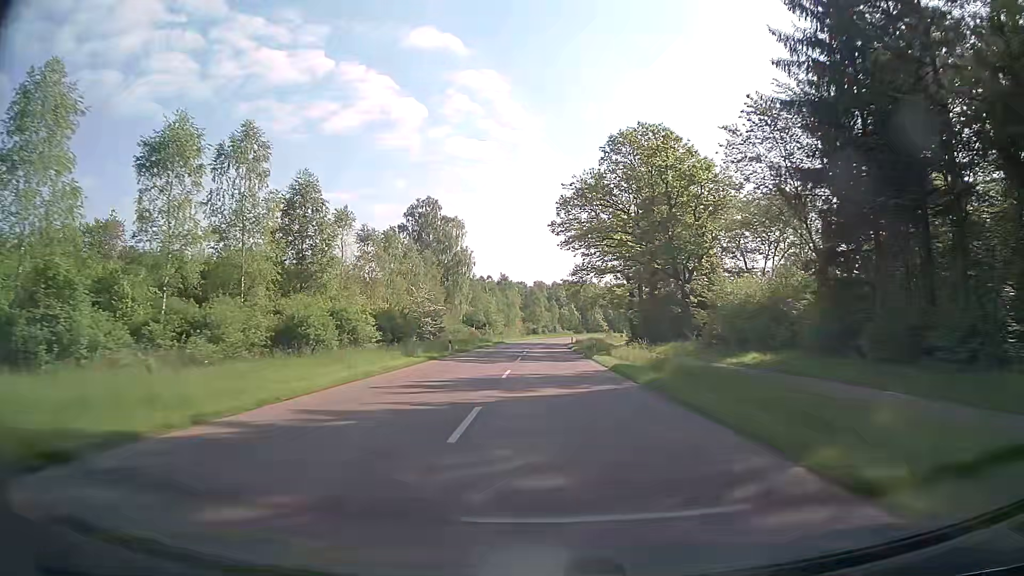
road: tertiary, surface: asphalt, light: Day
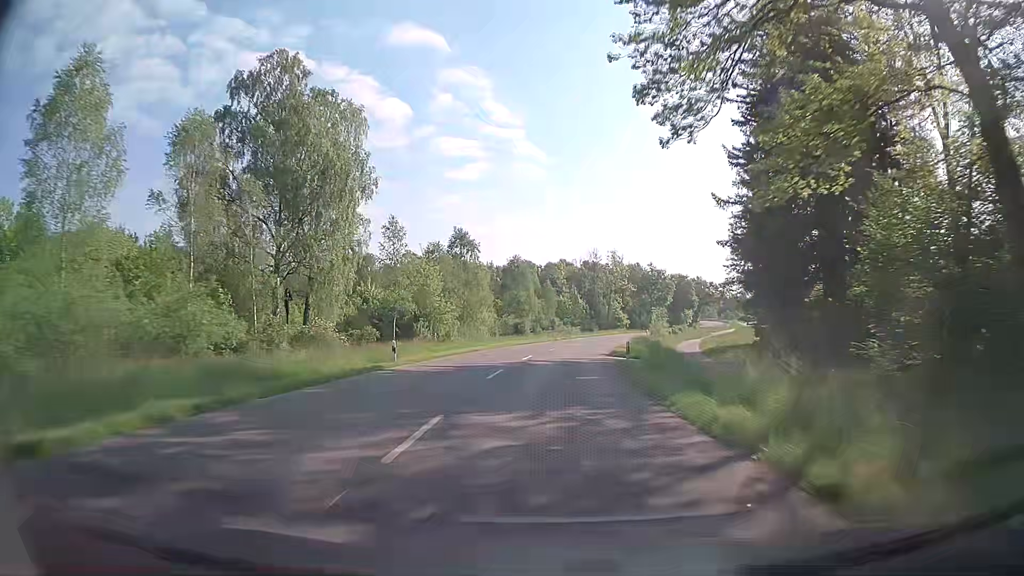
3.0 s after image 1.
(0.0, +60.9) m; +1°
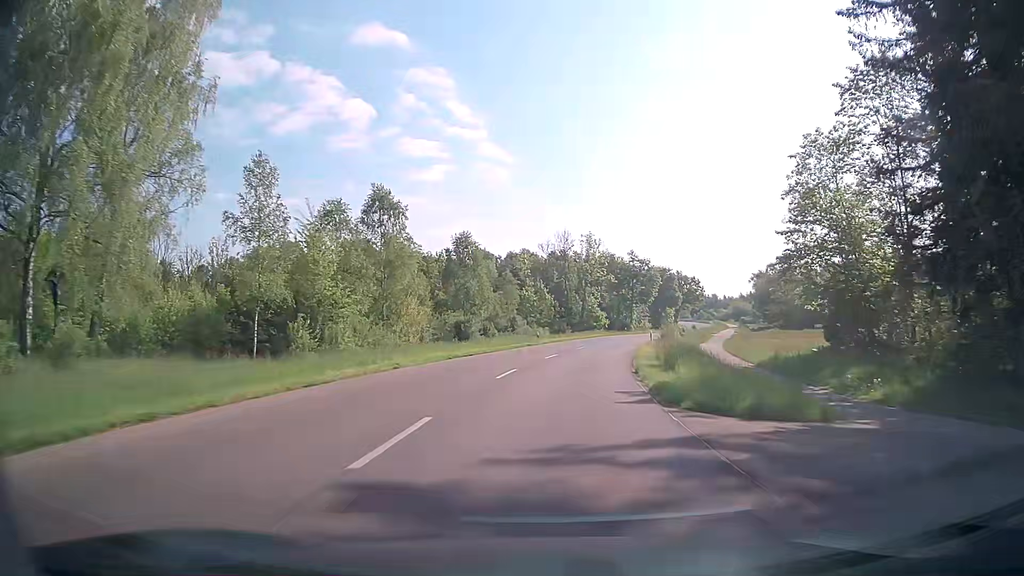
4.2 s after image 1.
(+0.2, +24.0) m; +2°
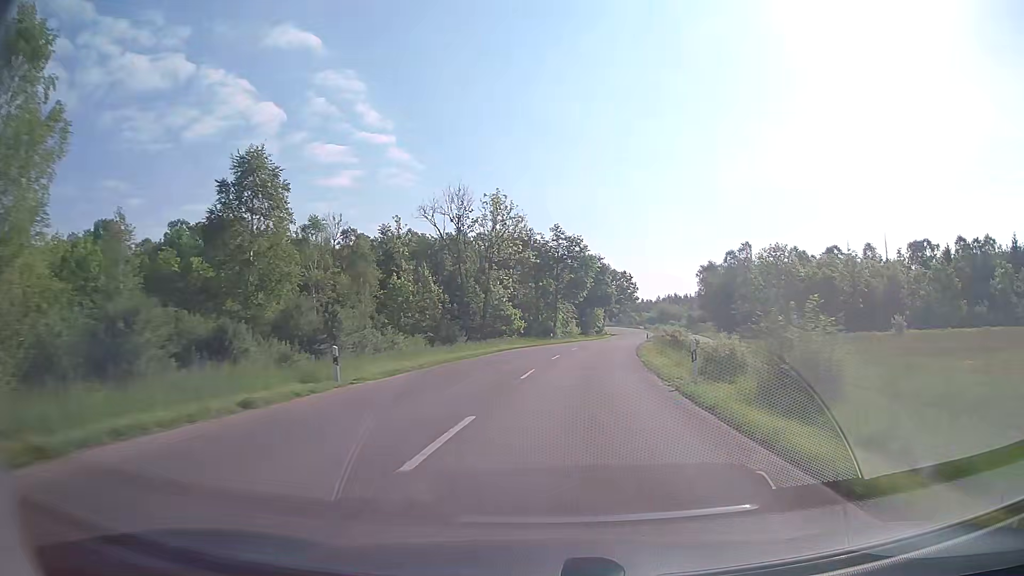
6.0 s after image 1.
(+2.3, +35.6) m; +8°
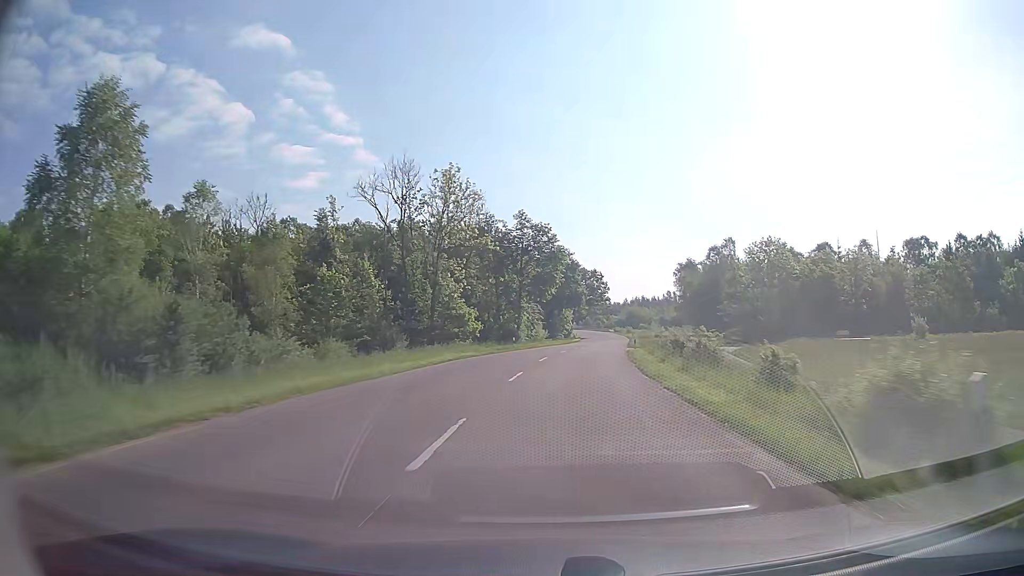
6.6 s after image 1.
(+0.3, +11.9) m; +3°
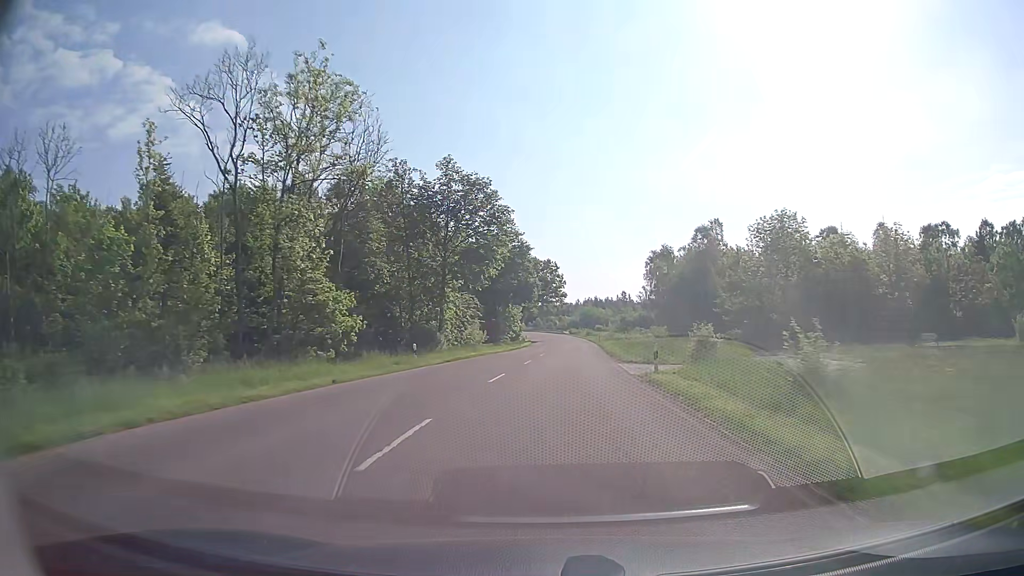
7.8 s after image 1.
(+1.2, +23.9) m; +5°
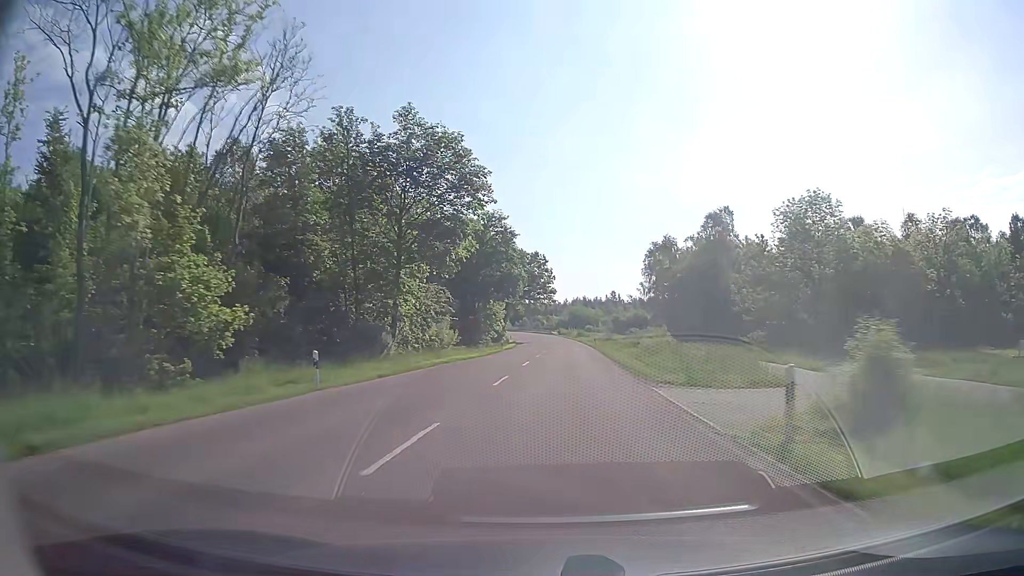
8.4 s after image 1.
(+0.1, +12.0) m; +1°
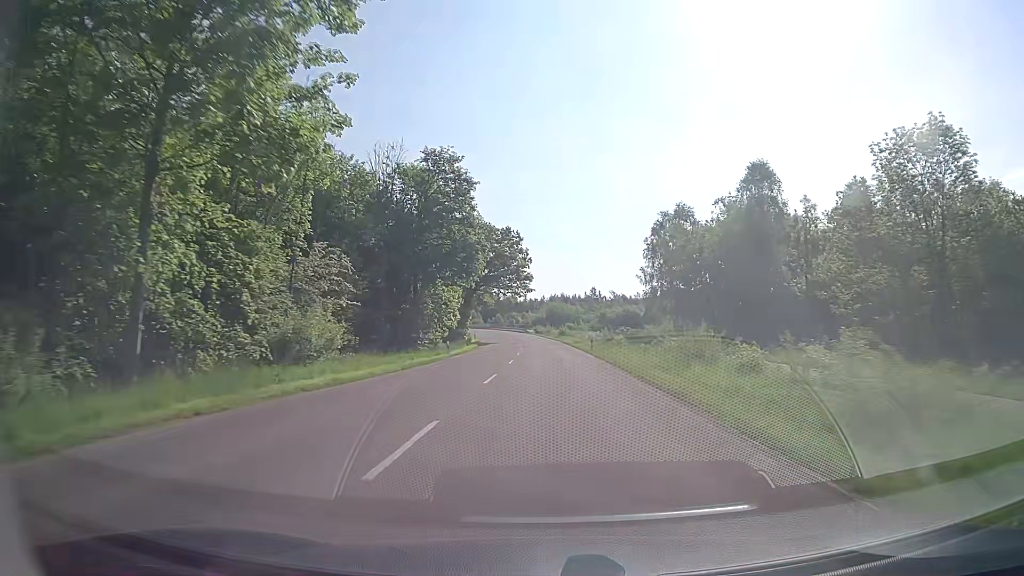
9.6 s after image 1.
(+0.6, +24.0) m; +2°
(0, +10) (0, +20) (0, +30) (0, +40) (0, +50) (-1, +60) (-1, +70) (-2, +80) (-3, +90) (-4, +100) m
